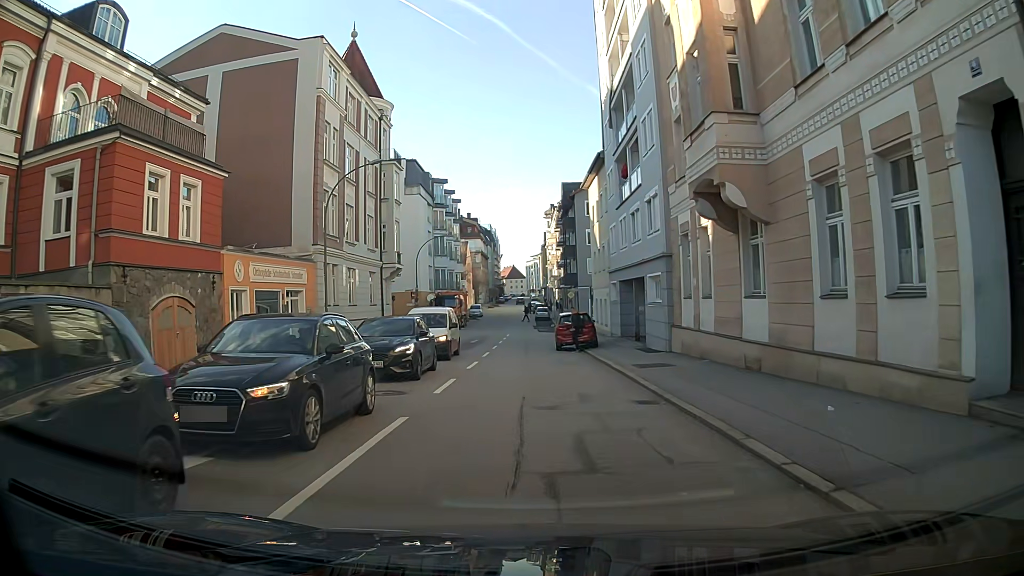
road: tertiary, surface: asphalt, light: Day
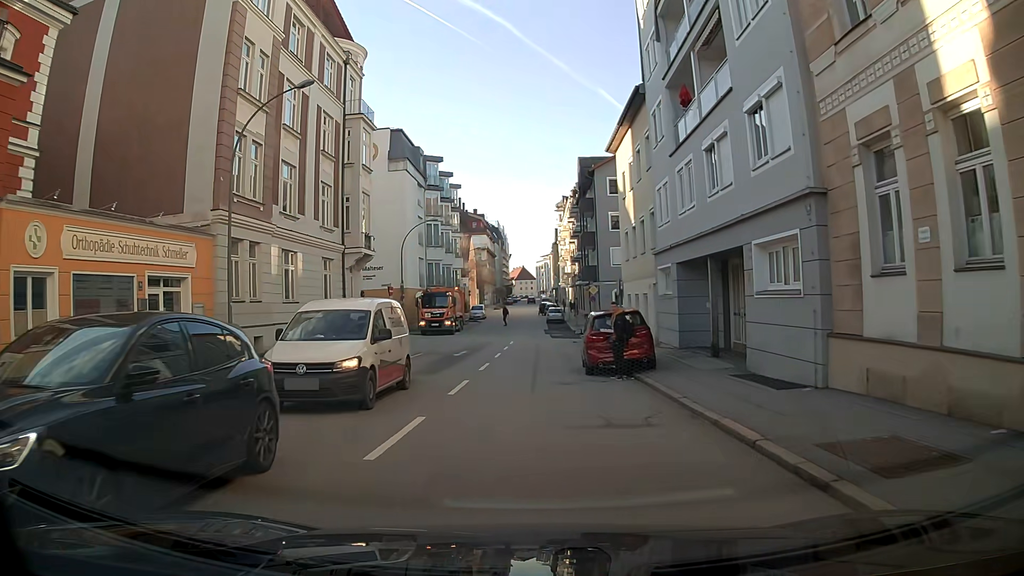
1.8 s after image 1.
(0.0, +11.8) m; -1°
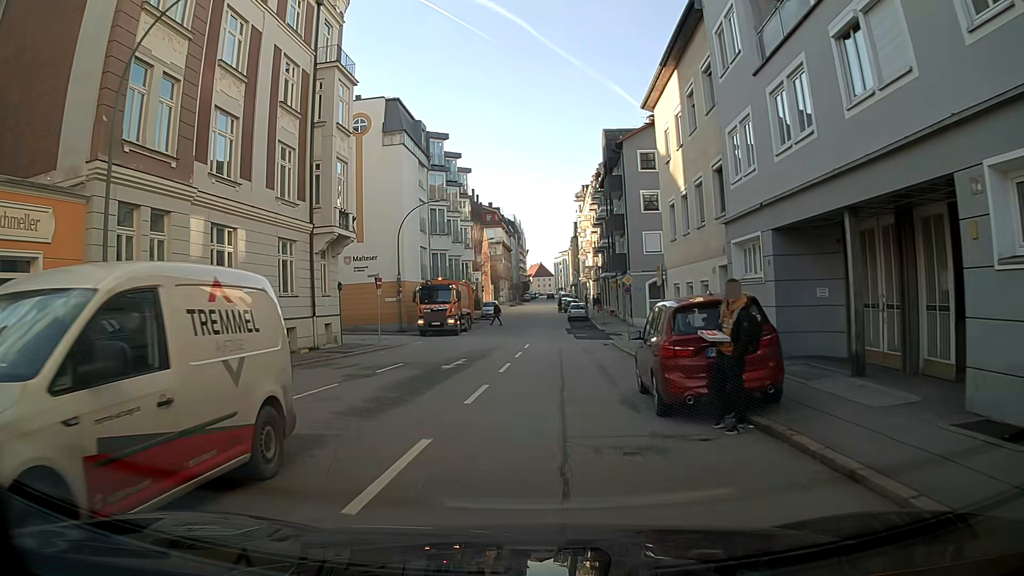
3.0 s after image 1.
(-0.1, +7.9) m; -1°
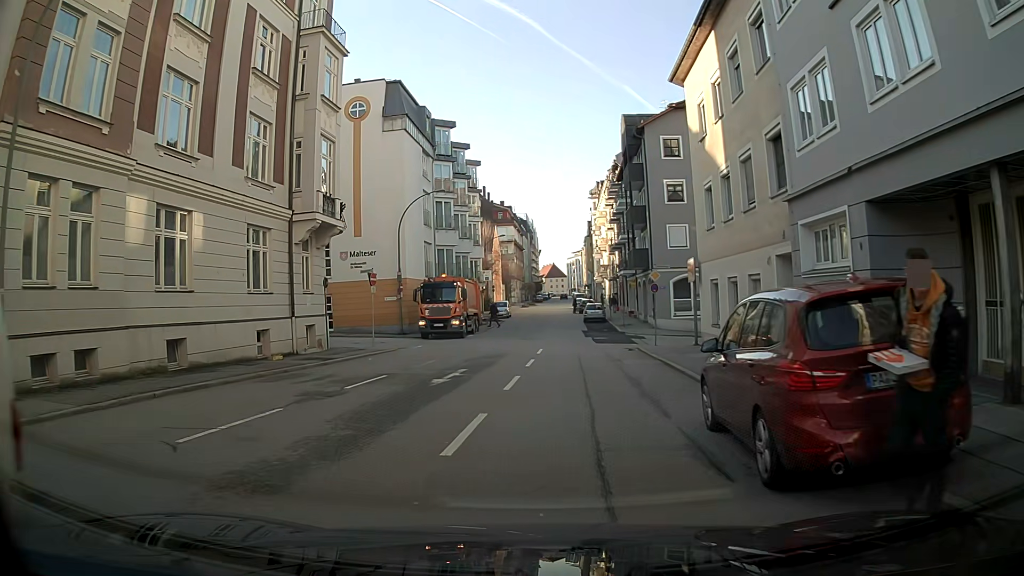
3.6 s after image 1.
(0.0, +4.0) m; -1°
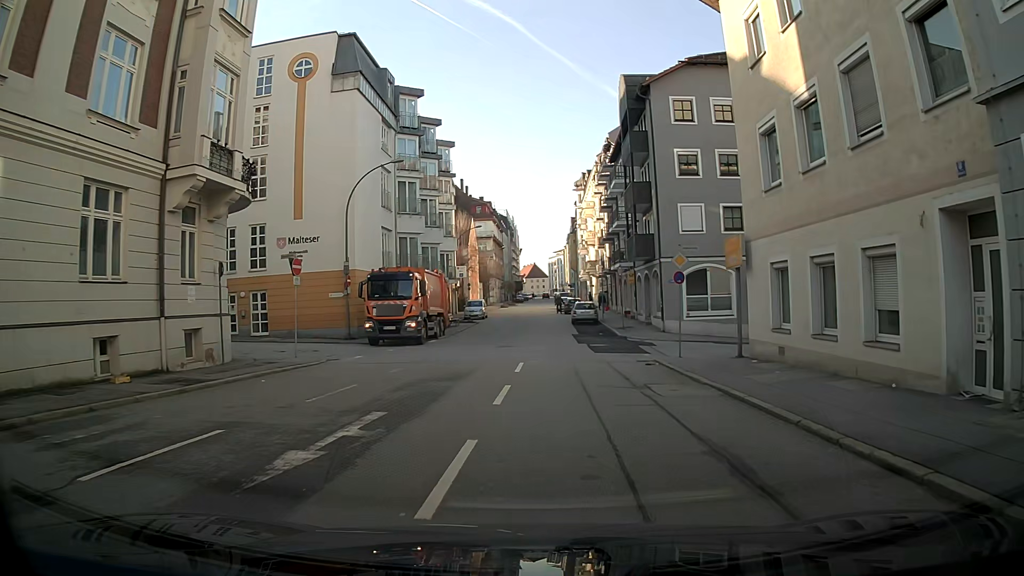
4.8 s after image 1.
(+0.2, +8.1) m; +4°
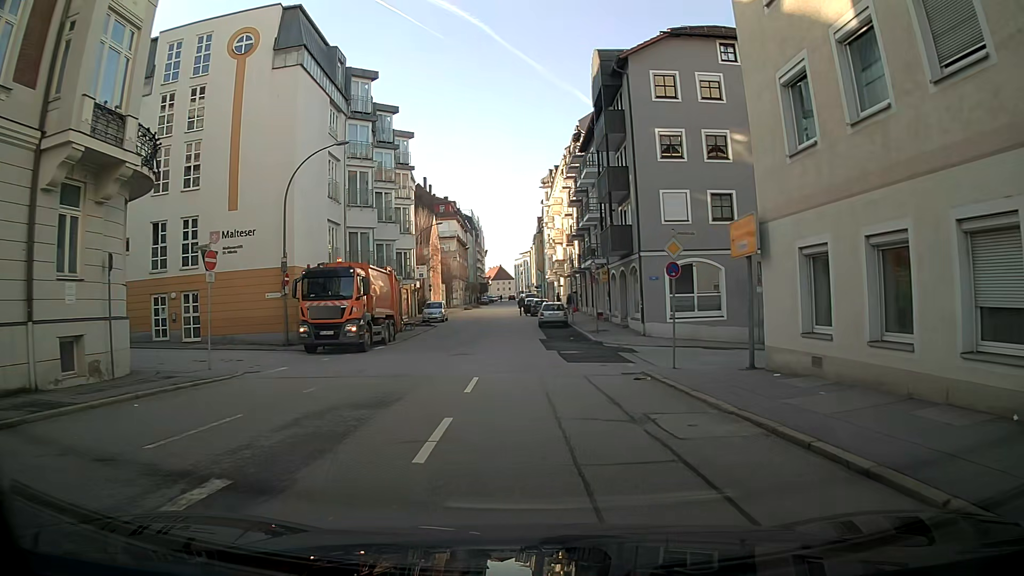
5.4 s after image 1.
(0.0, +4.1) m; +1°
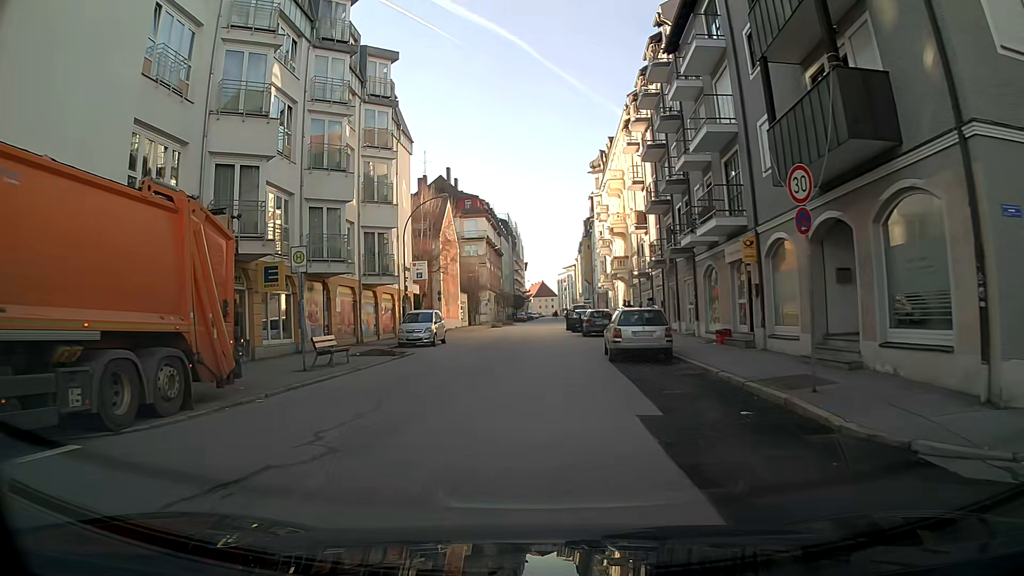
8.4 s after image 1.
(-0.6, +21.6) m; -4°
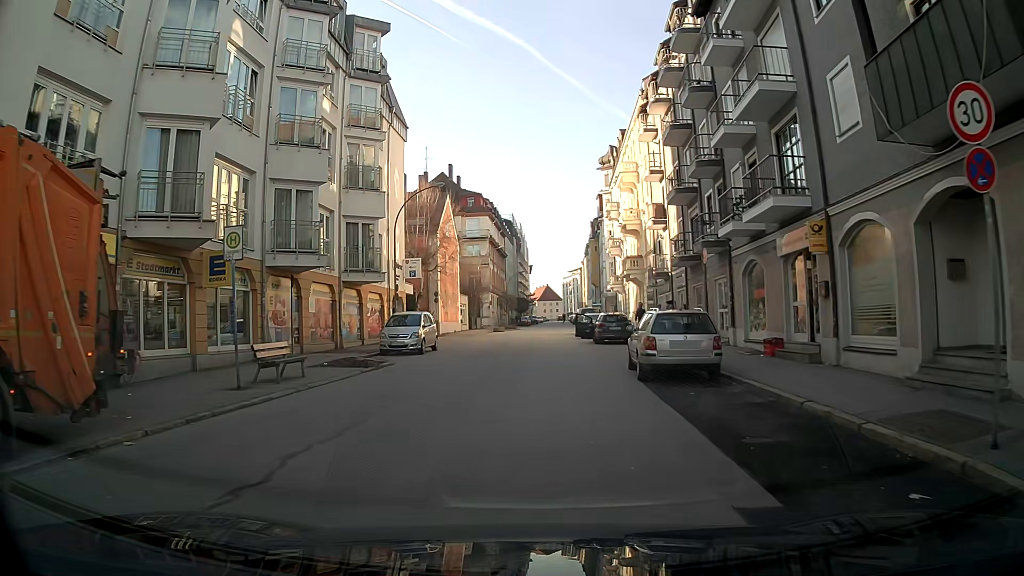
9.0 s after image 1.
(0.0, +4.4) m; 0°
